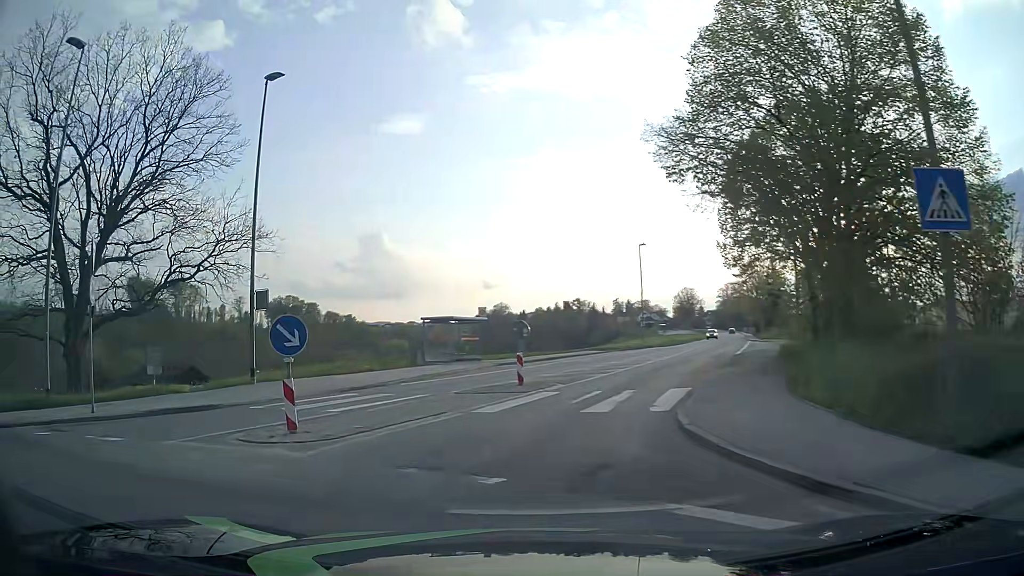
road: tertiary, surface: asphalt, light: Day
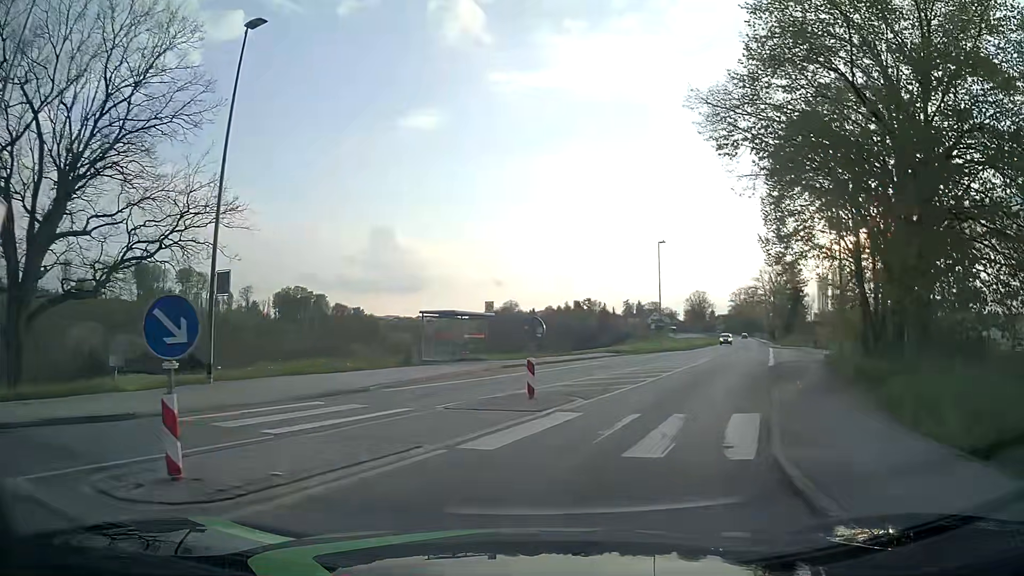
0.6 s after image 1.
(-0.1, +3.9) m; 0°
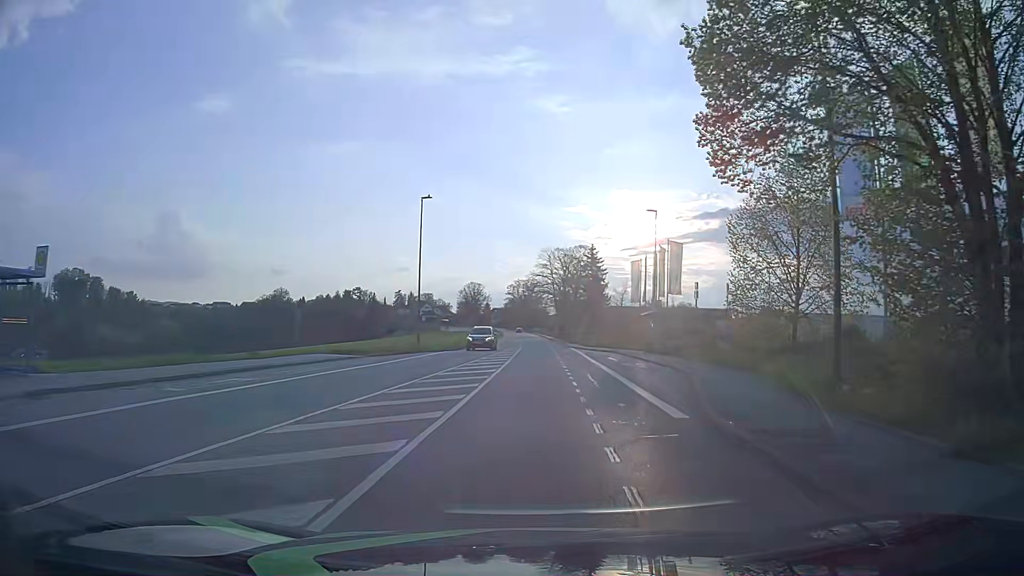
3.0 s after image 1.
(+4.3, +19.0) m; +20°
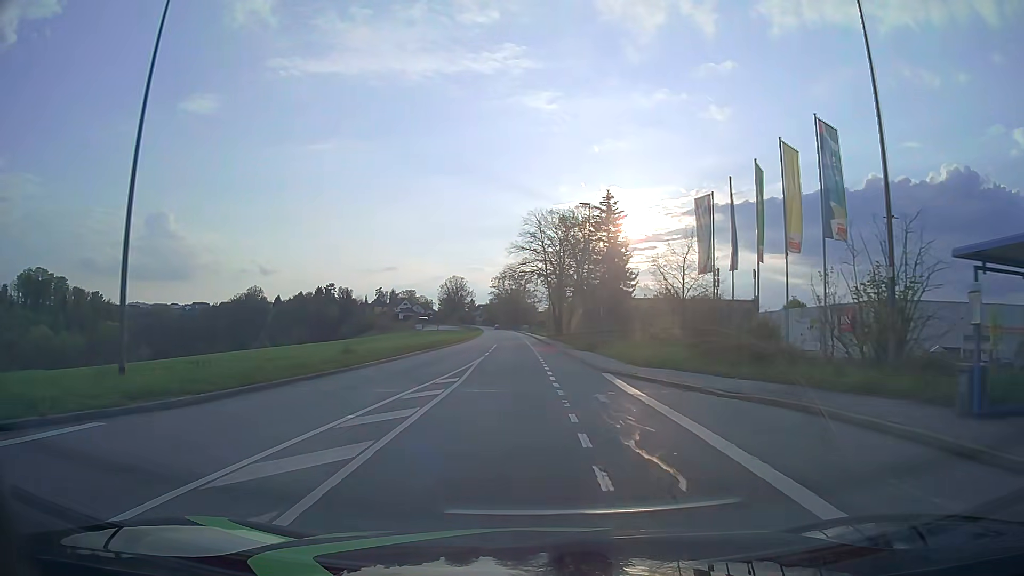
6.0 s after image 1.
(+0.6, +33.6) m; +1°
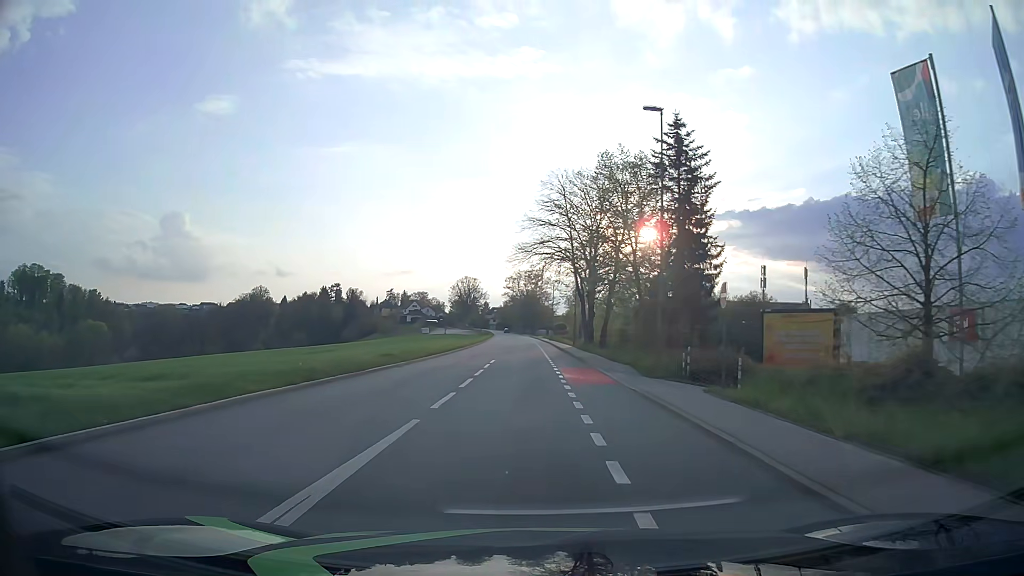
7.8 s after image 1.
(-0.3, +21.6) m; -2°
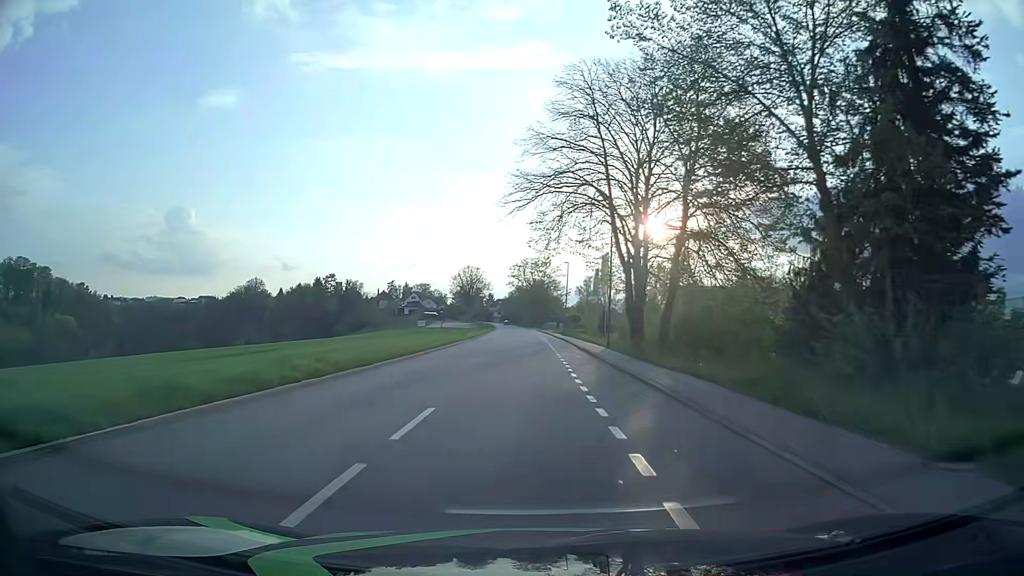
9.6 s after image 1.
(0.0, +22.1) m; 0°
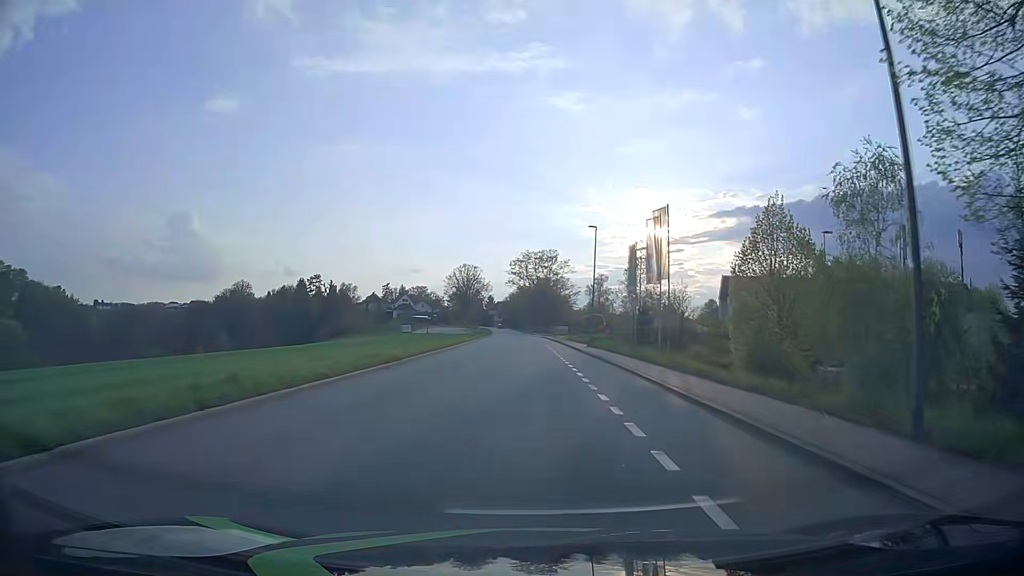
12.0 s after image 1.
(-0.1, +30.0) m; 0°
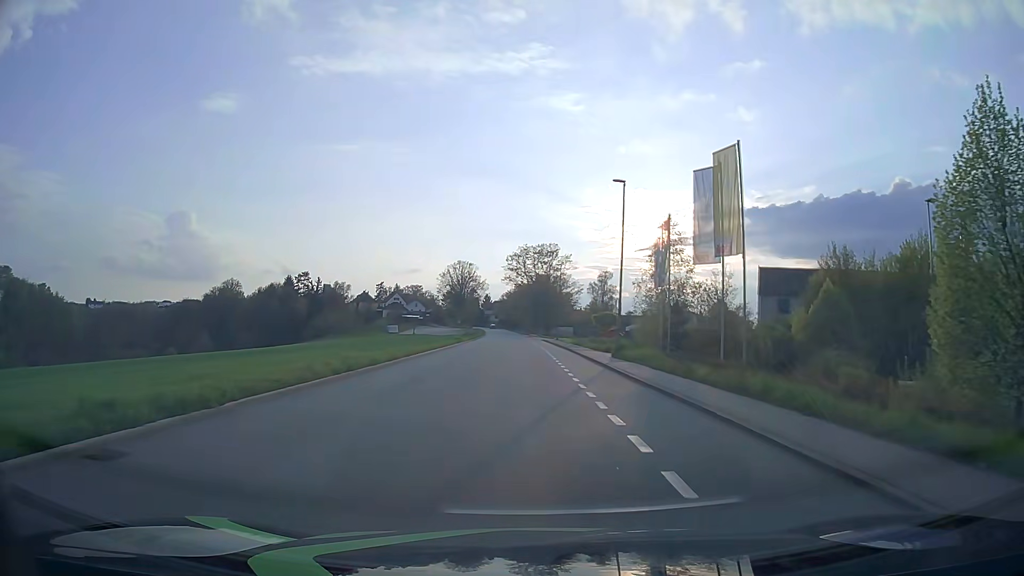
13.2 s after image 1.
(0.0, +15.1) m; 0°
(0, +10) (0, +20) (0, +30) (0, +40) (0, +50) (-1, +60) (-1, +70) (-1, +80) (-2, +90) (-2, +100) m
